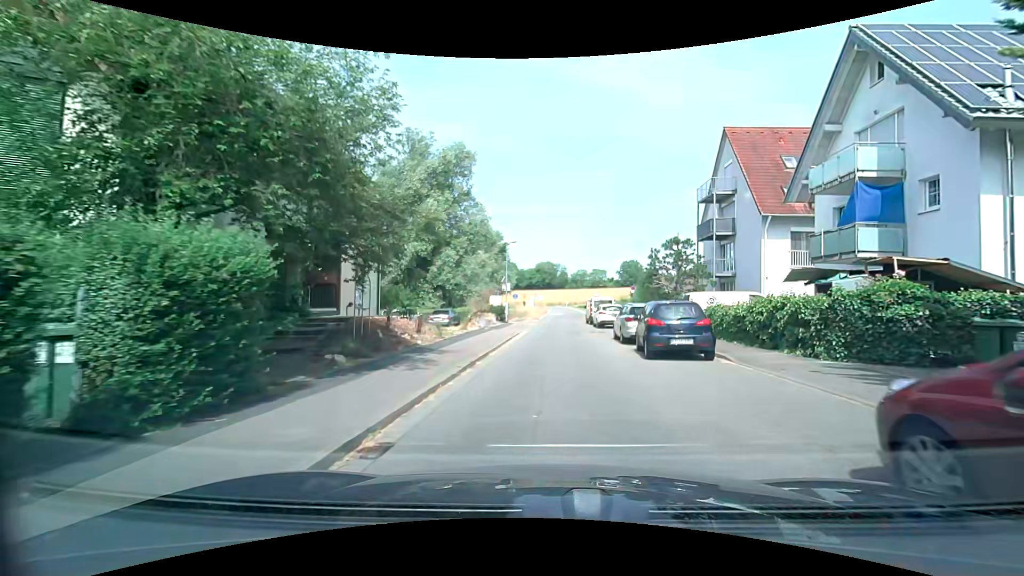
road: tertiary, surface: asphalt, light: Day
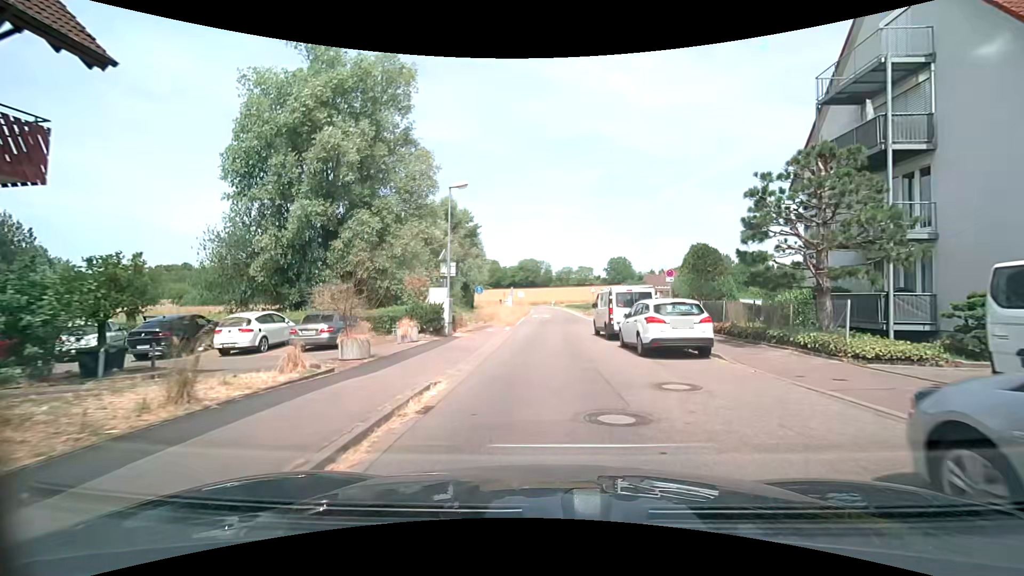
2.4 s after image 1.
(+0.1, +18.2) m; +1°
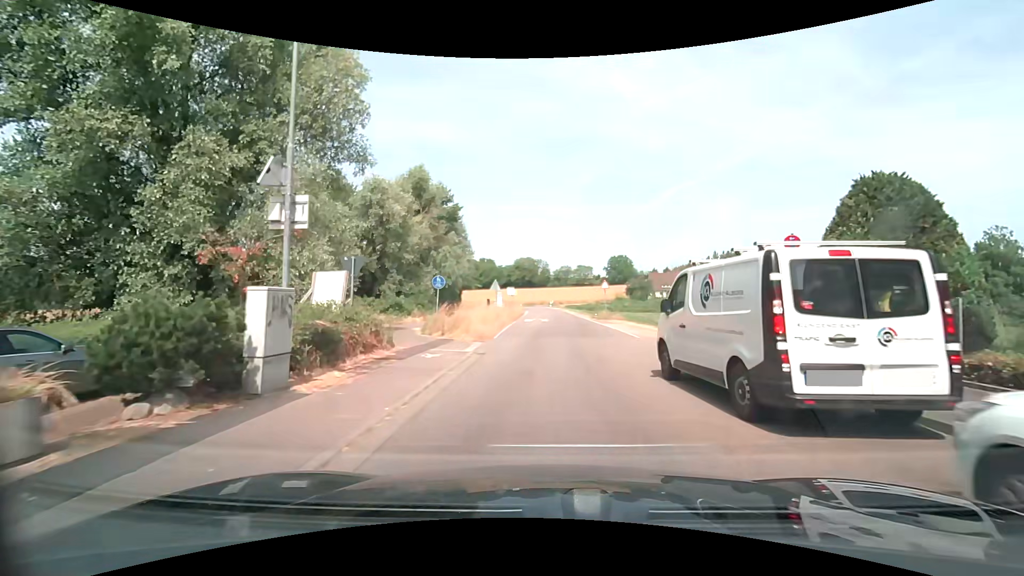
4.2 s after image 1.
(+0.1, +13.1) m; +1°
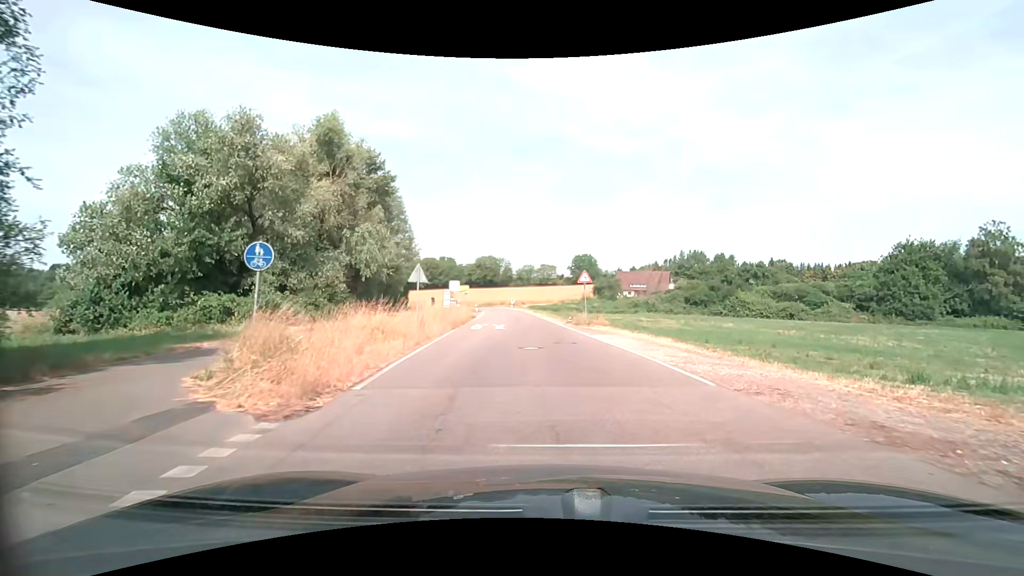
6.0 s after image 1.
(+0.1, +12.2) m; +2°
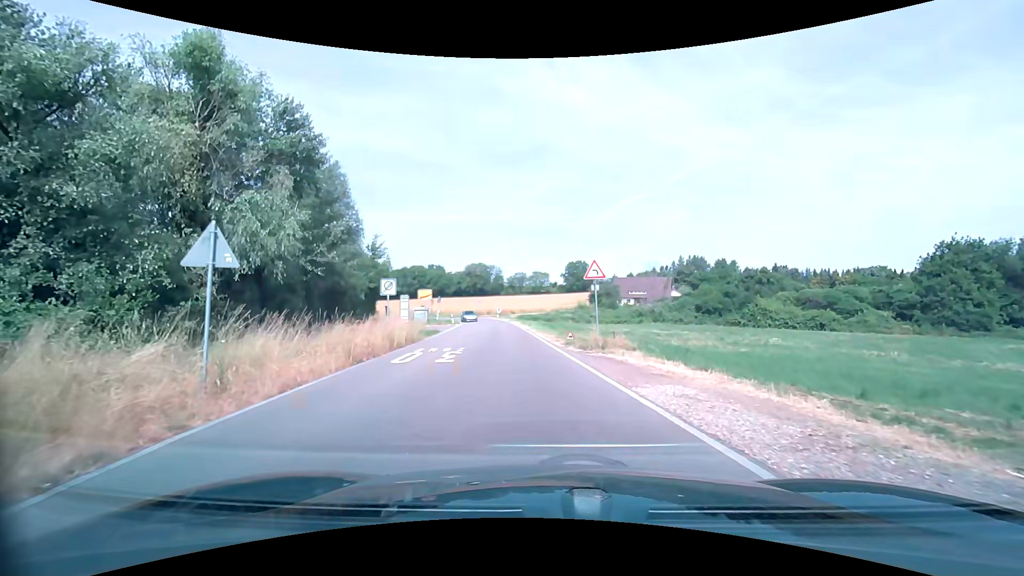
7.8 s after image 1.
(+0.6, +11.8) m; +3°
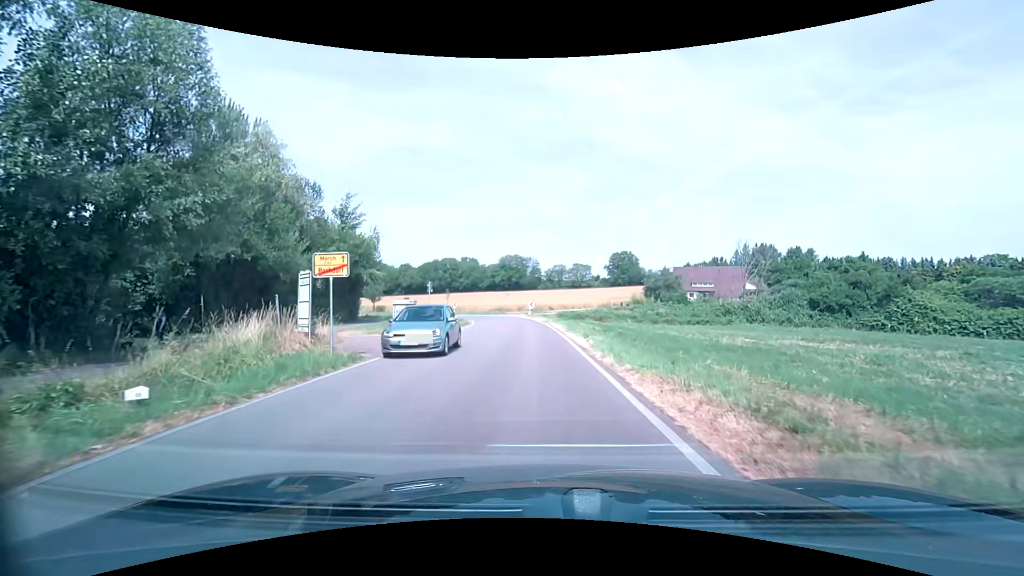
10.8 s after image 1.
(-1.2, +20.9) m; -5°
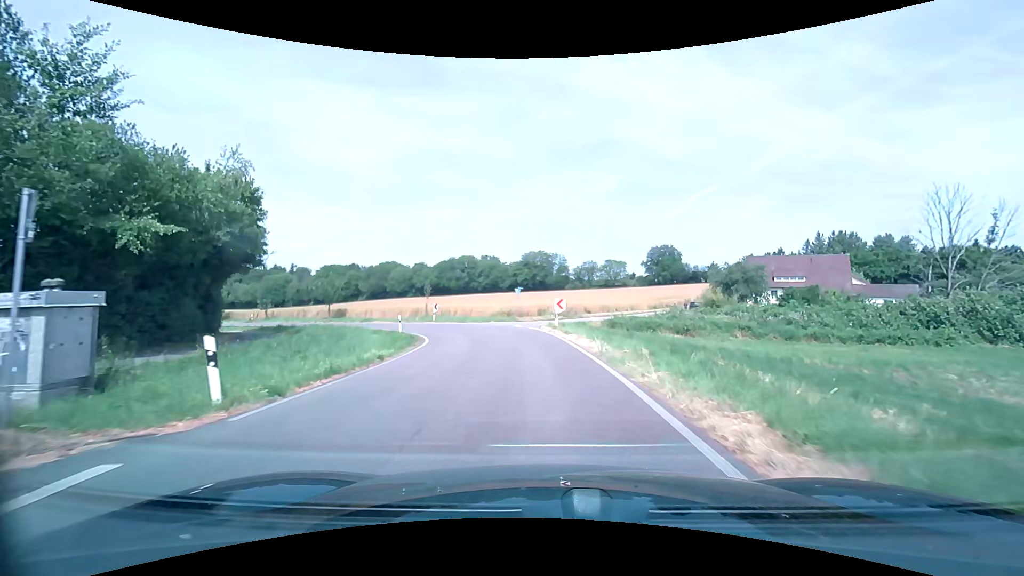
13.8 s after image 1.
(-0.7, +26.7) m; -3°
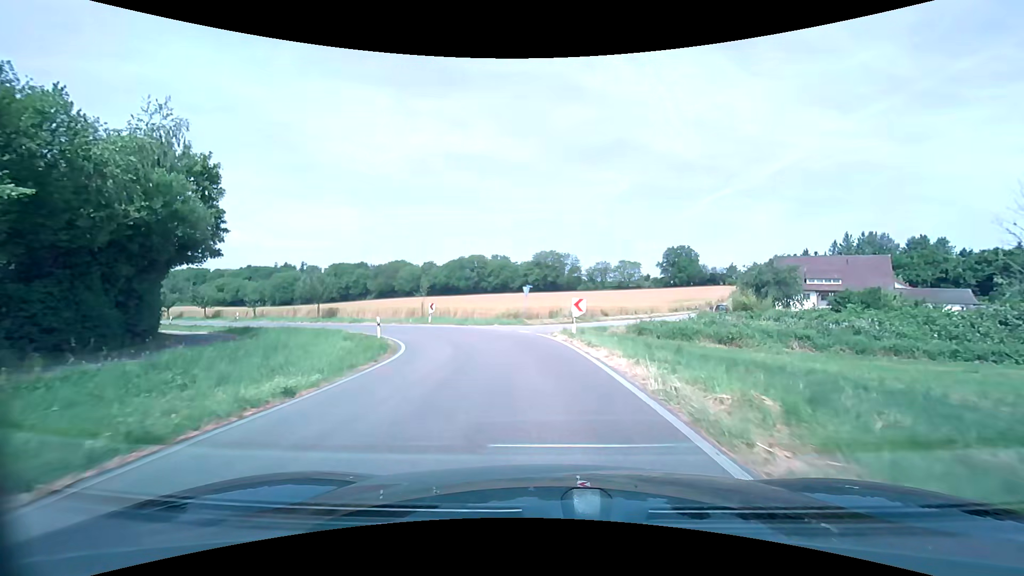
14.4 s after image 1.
(-0.1, +5.7) m; -1°
(0, +10) (-1, +20) (-5, +29) (-11, +37) (-19, +43) (-27, +49) (-36, +54) (-44, +60) (-52, +66) (-60, +72) m
